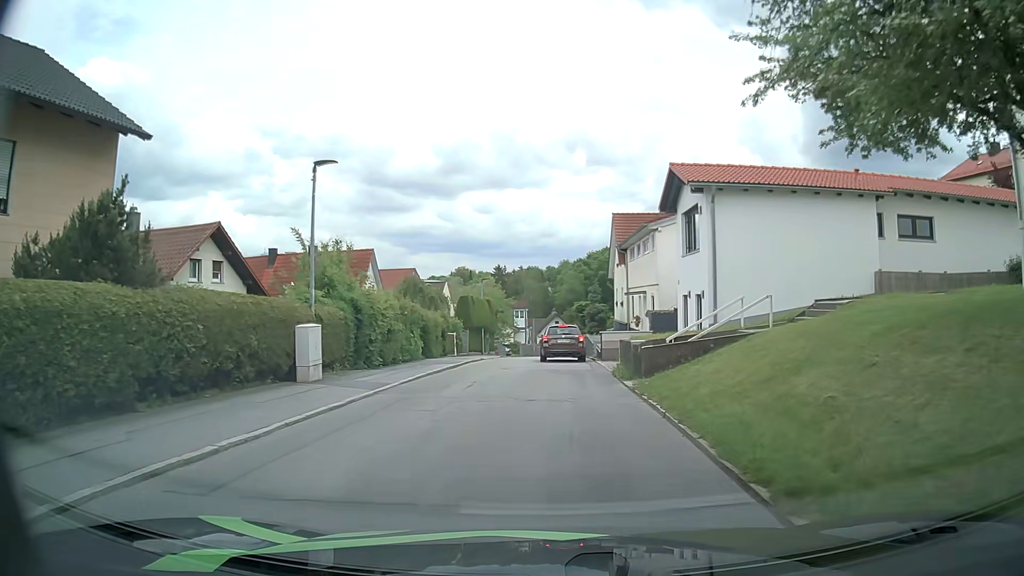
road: residential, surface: asphalt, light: Day
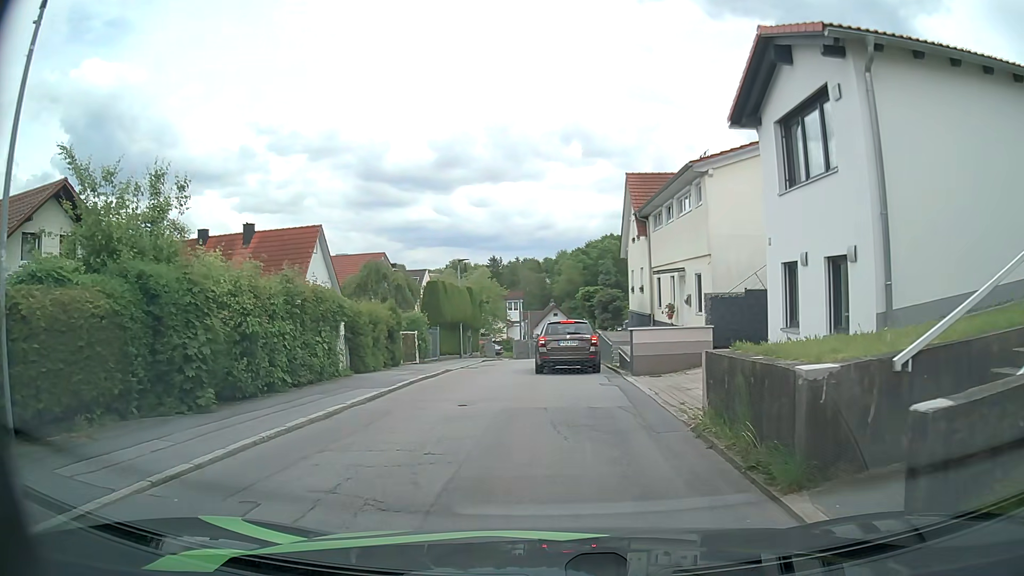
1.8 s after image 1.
(+0.1, +10.0) m; 0°
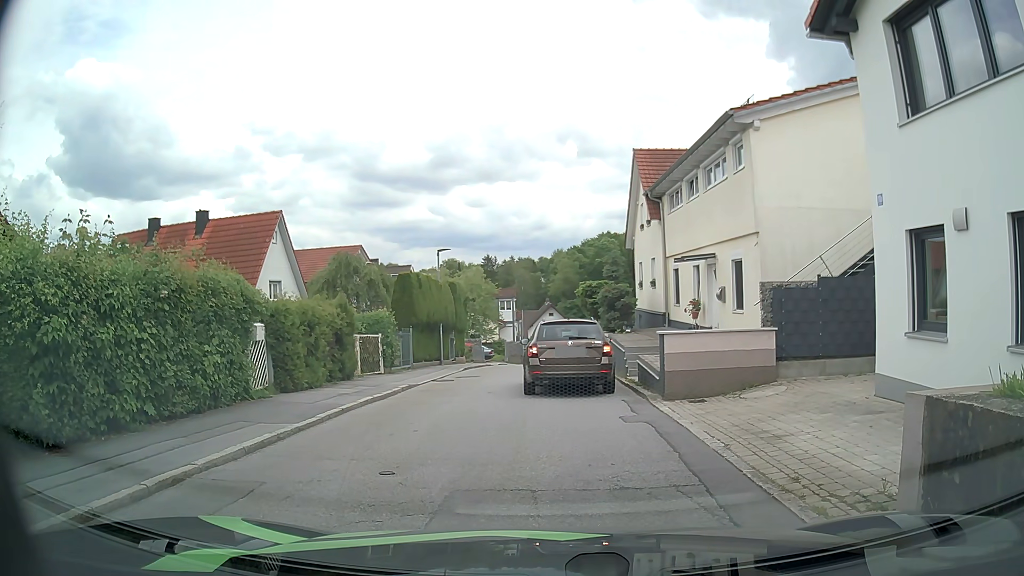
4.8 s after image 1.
(+0.1, +4.7) m; 0°
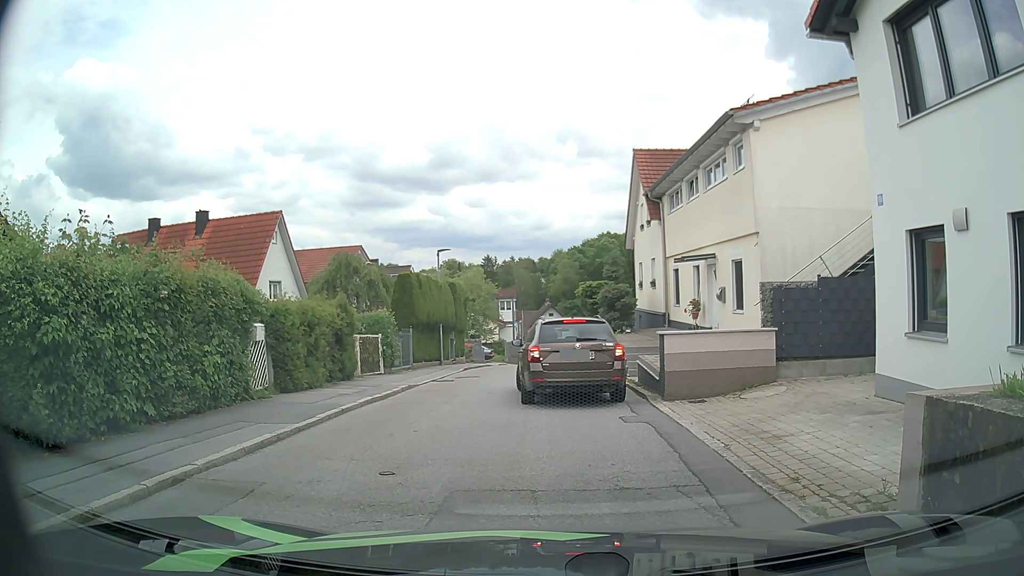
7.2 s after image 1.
(0.0, 0.0) m; 0°
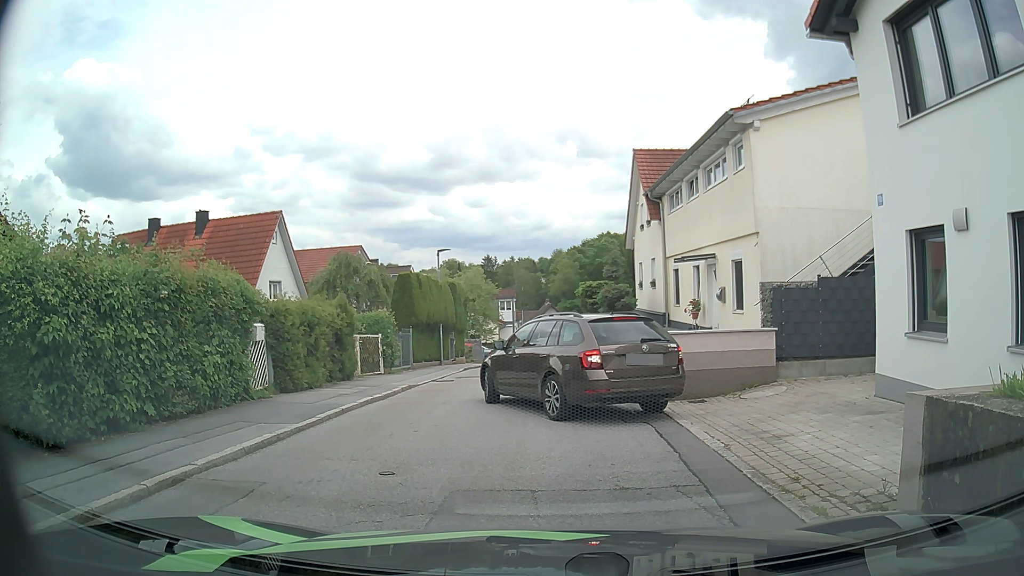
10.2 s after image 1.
(0.0, 0.0) m; 0°
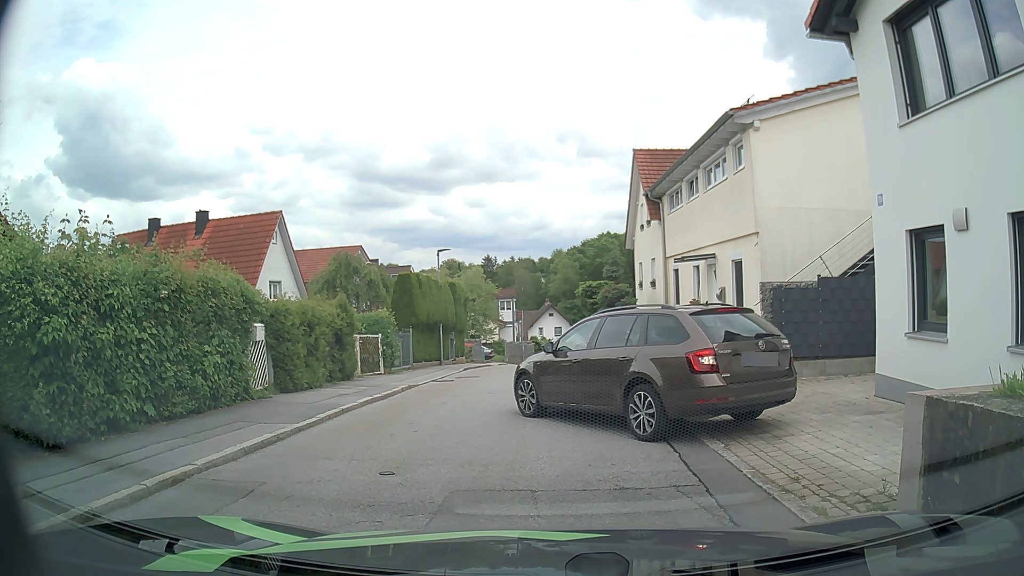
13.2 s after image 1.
(0.0, 0.0) m; 0°
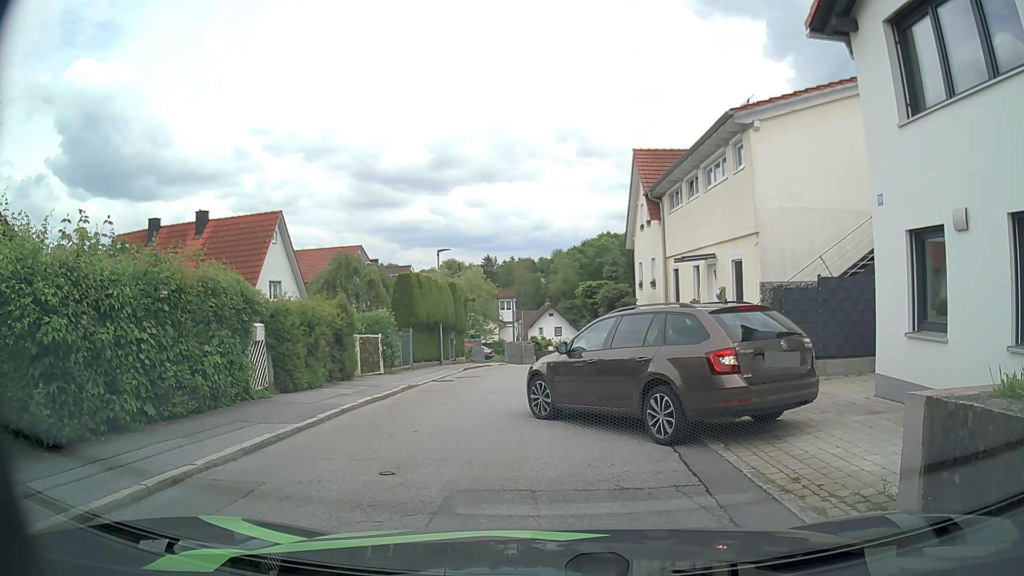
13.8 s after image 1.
(0.0, 0.0) m; 0°
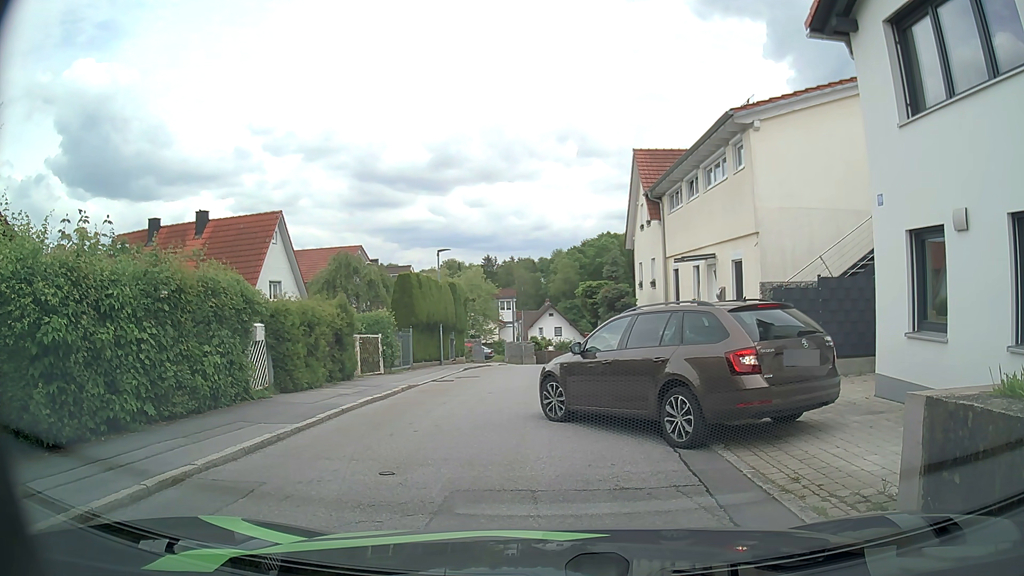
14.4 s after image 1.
(0.0, 0.0) m; 0°
